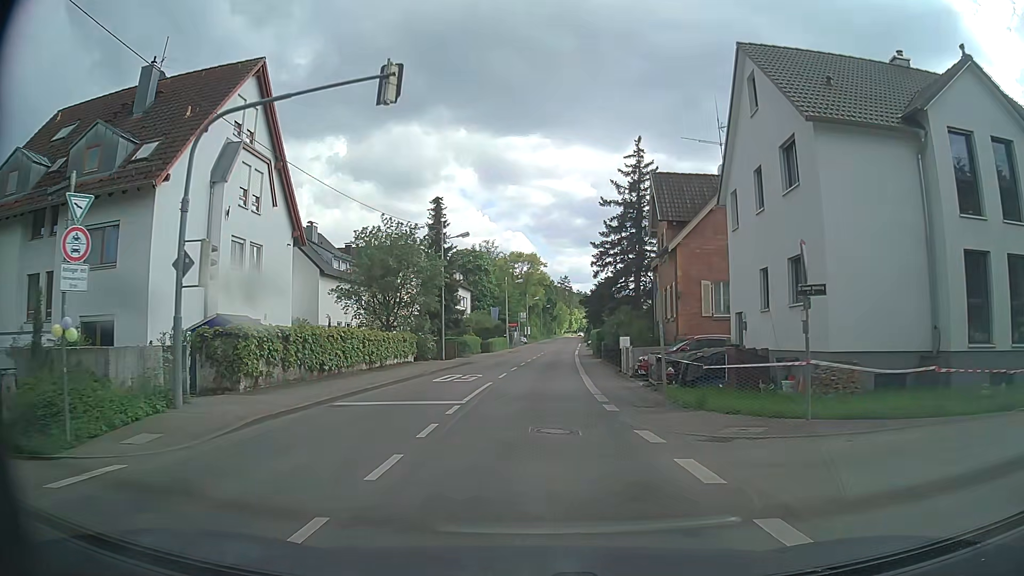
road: secondary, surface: asphalt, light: Day
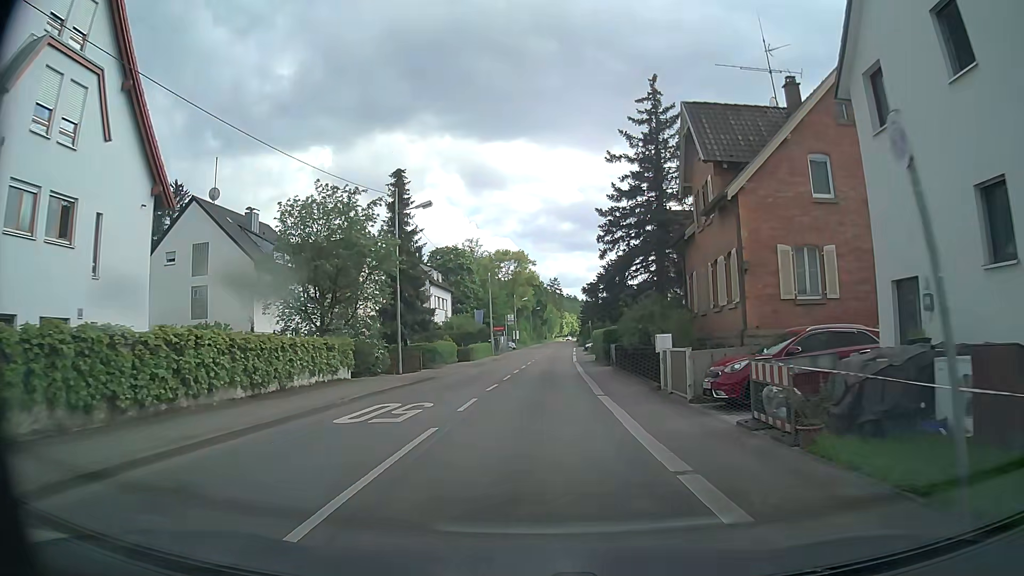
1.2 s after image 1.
(0.0, +11.3) m; +1°
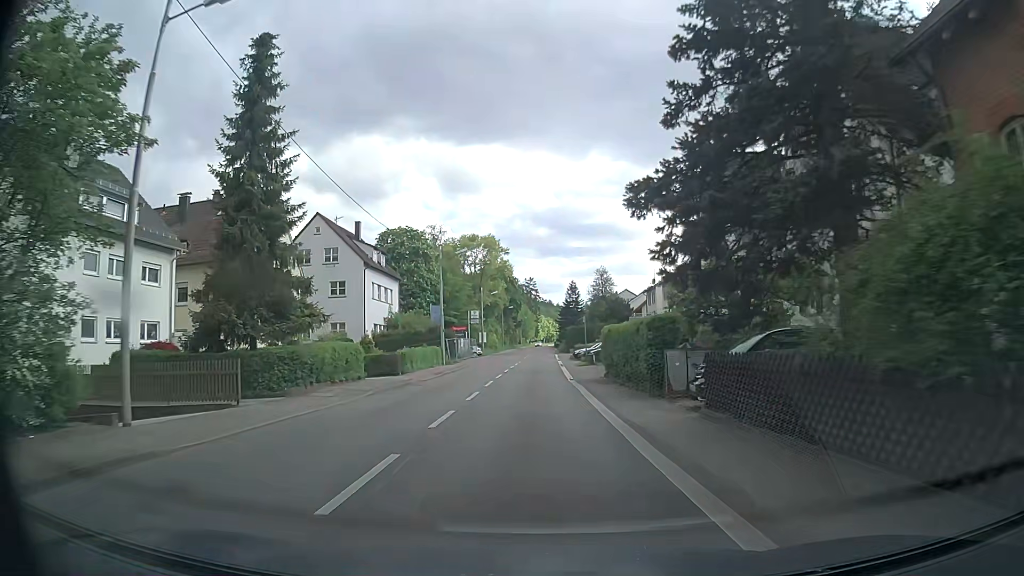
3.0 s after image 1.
(+0.1, +20.8) m; +2°
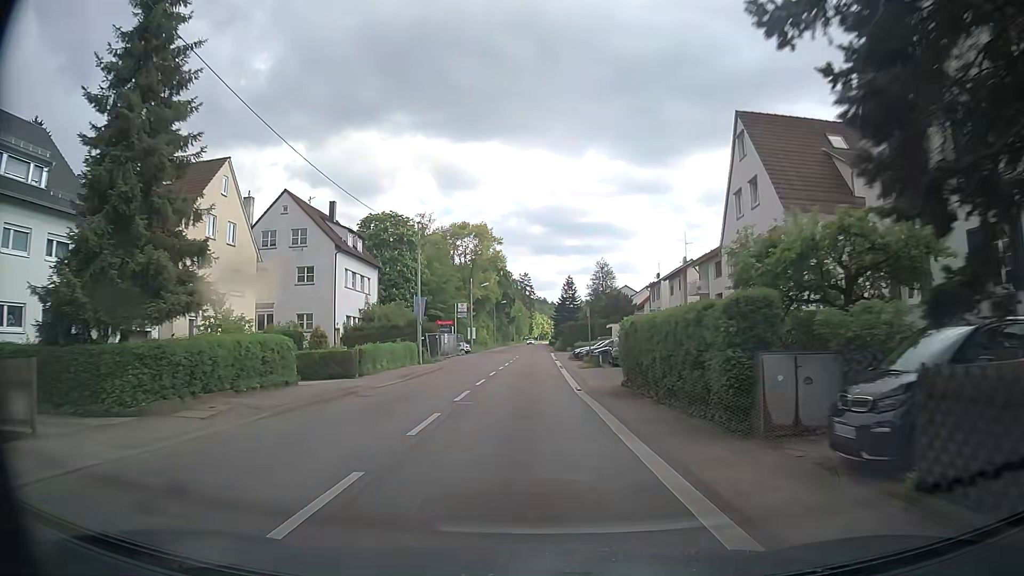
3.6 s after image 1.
(0.0, +7.5) m; 0°
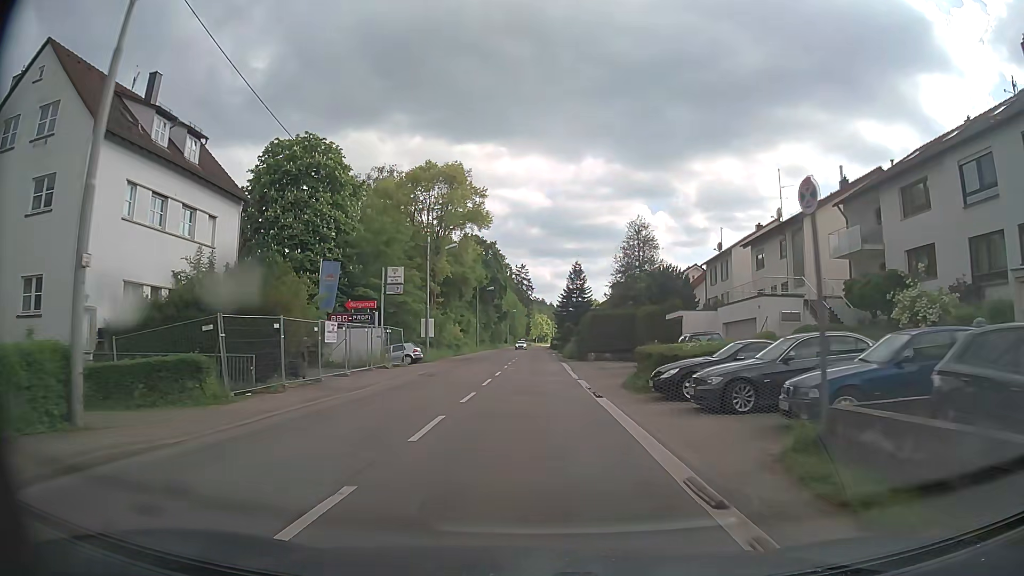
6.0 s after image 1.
(+0.5, +31.2) m; +1°
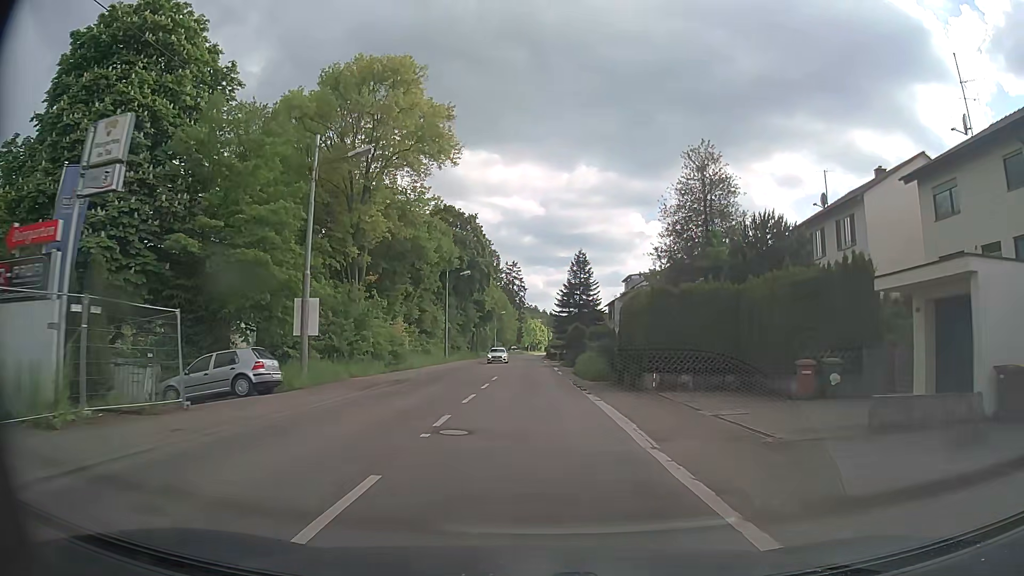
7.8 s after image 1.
(+0.1, +24.0) m; +1°
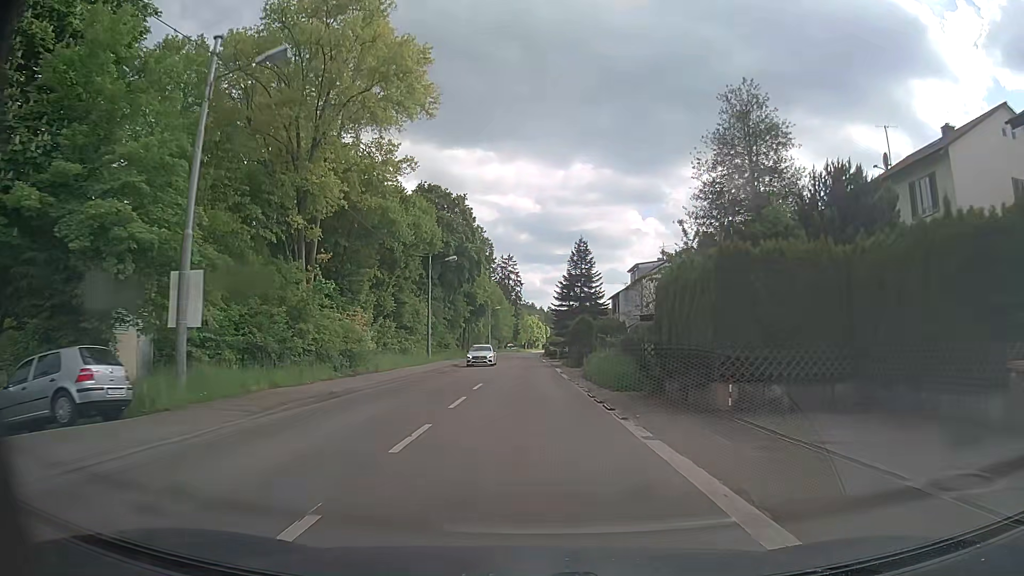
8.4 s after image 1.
(0.0, +8.1) m; 0°
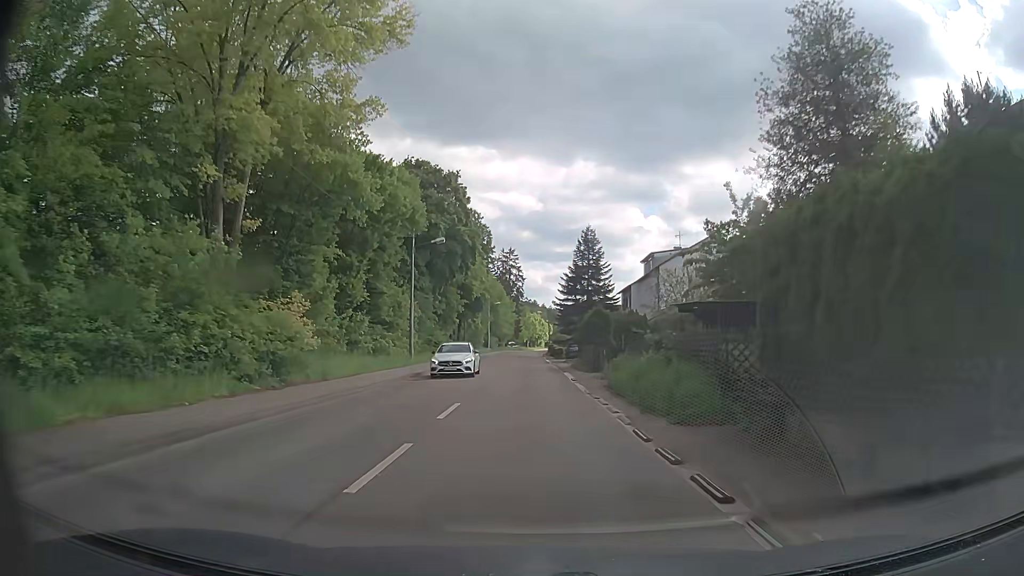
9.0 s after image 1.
(0.0, +8.1) m; 0°
(0, +10) (0, +20) (0, +30) (0, +40) (0, +50) (0, +60) (0, +70) (-1, +80) (-1, +90) (0, +100) m
